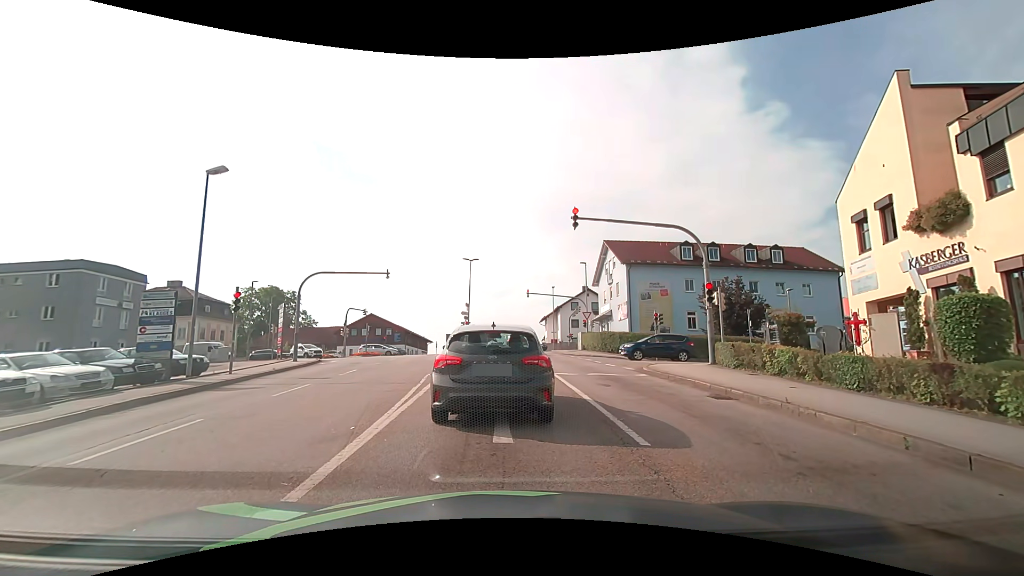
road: tertiary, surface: asphalt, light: Day
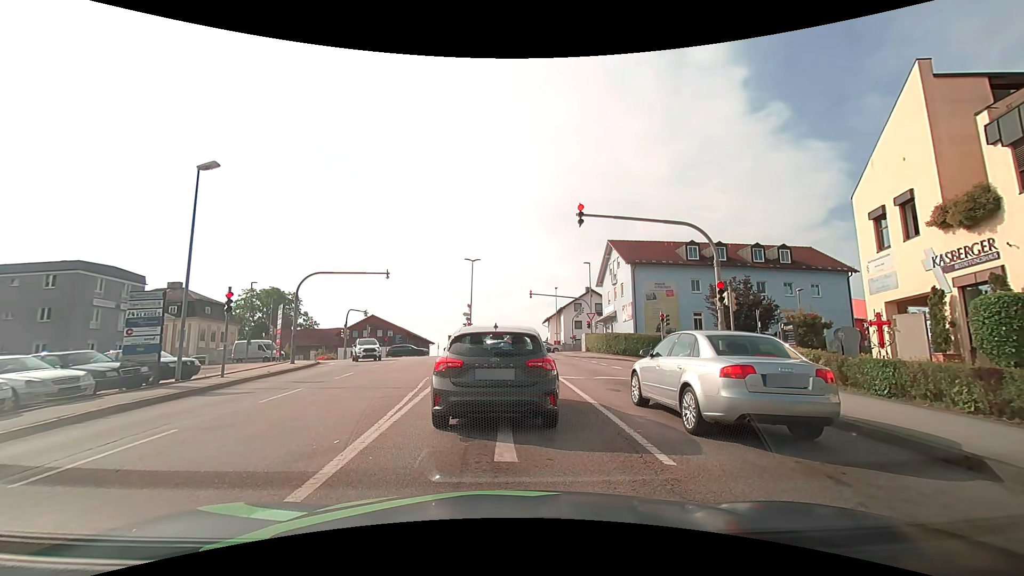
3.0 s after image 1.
(0.0, +0.8) m; 0°
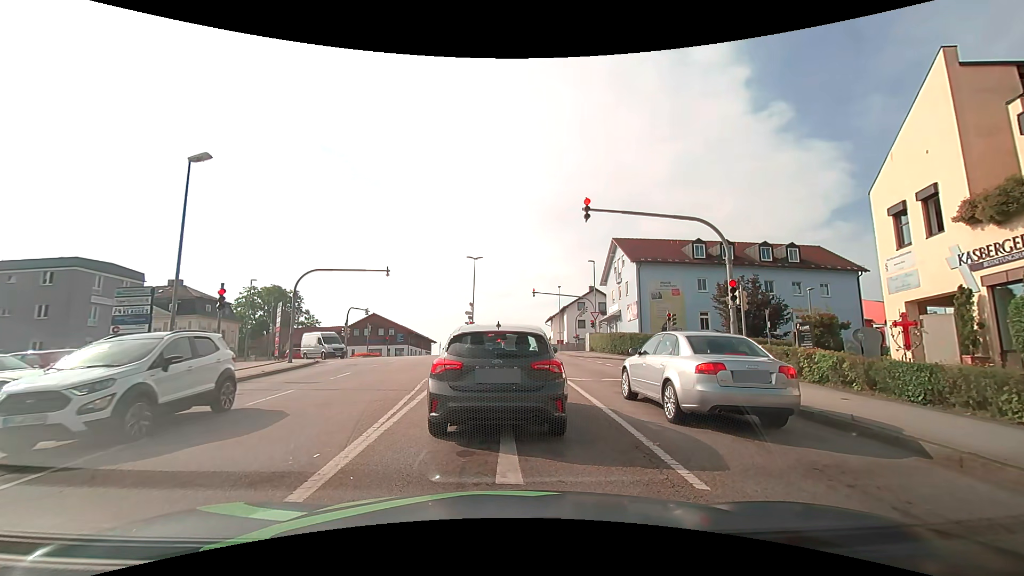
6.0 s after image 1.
(0.0, +0.7) m; 0°
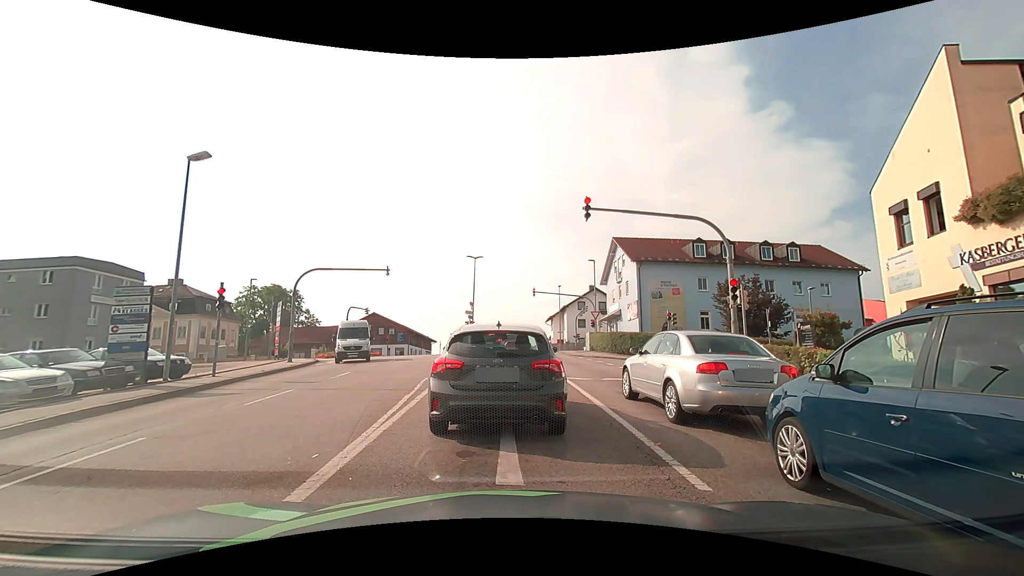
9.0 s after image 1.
(0.0, +0.1) m; 0°
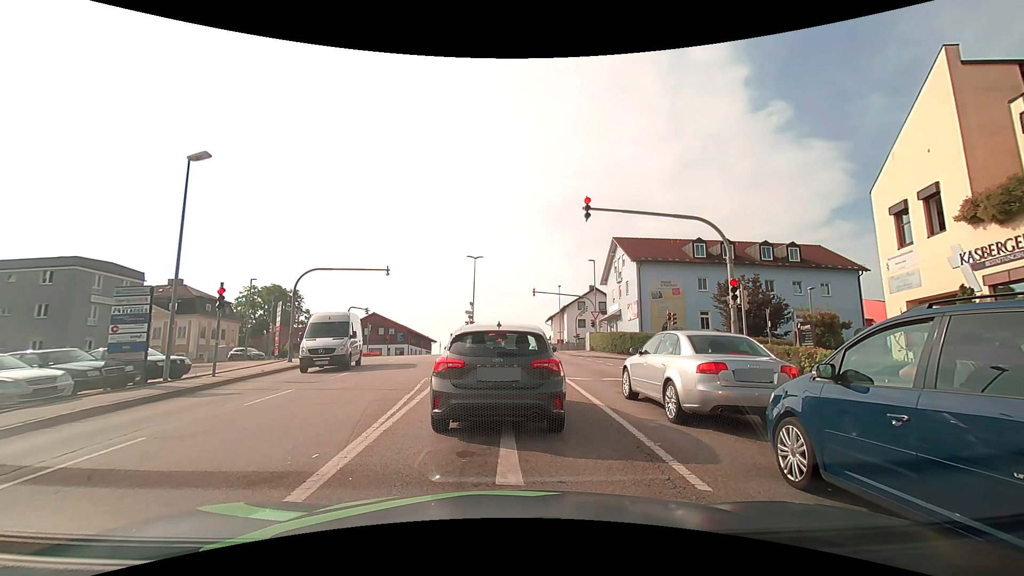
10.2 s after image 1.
(0.0, 0.0) m; 0°
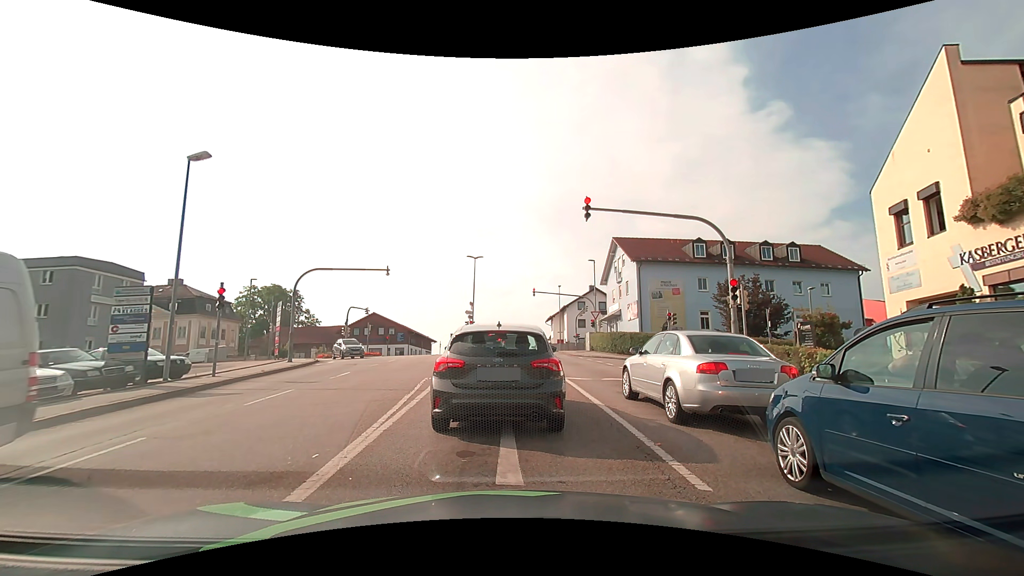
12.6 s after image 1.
(0.0, 0.0) m; 0°
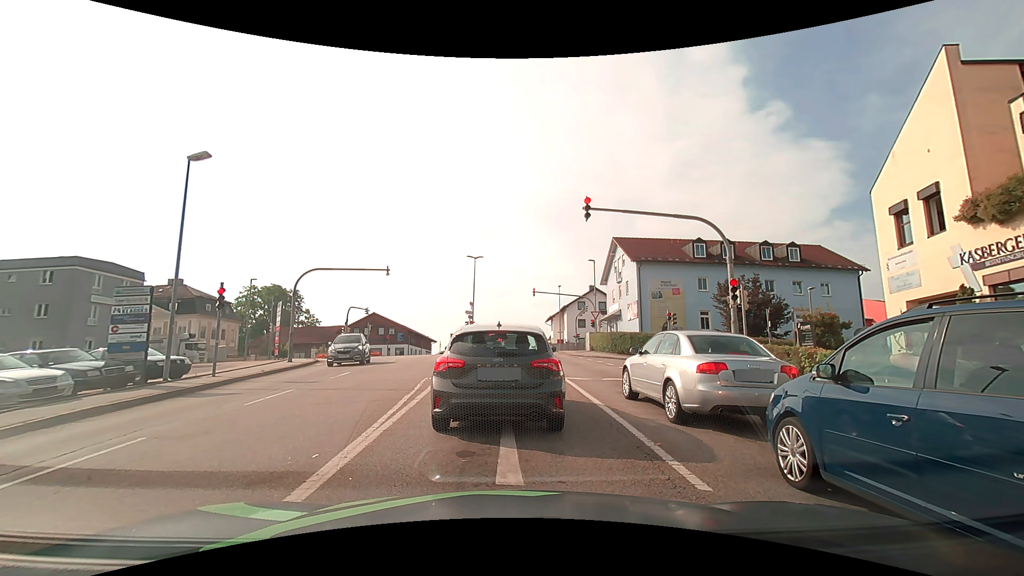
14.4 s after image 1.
(0.0, 0.0) m; 0°
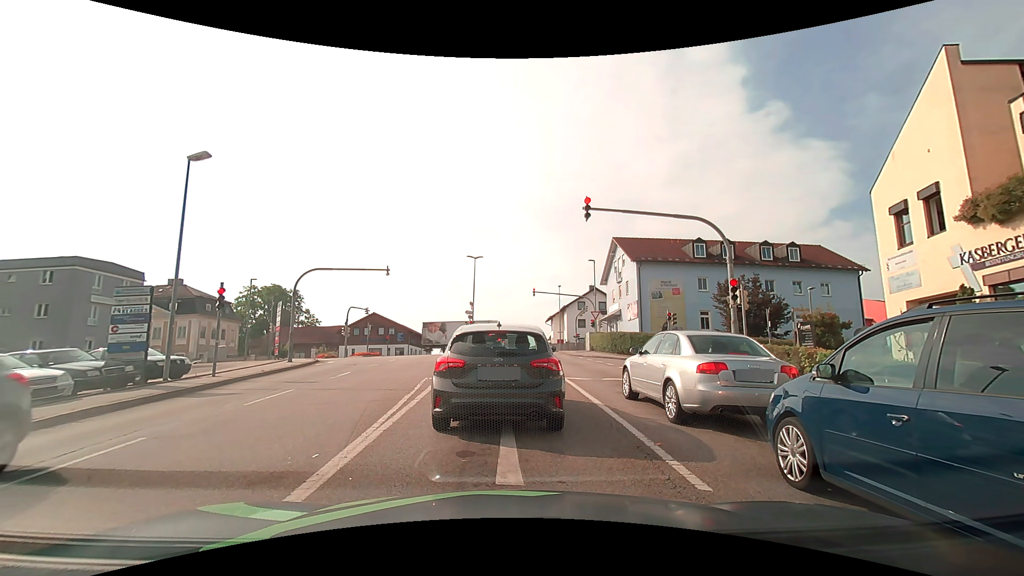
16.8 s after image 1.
(0.0, 0.0) m; 0°
(0, +10) (0, +20) (-1, +30) (-1, +40) (-1, +50) (-2, +60) (-8, +68) (-18, +71) (-28, +71) (-38, +71) m
